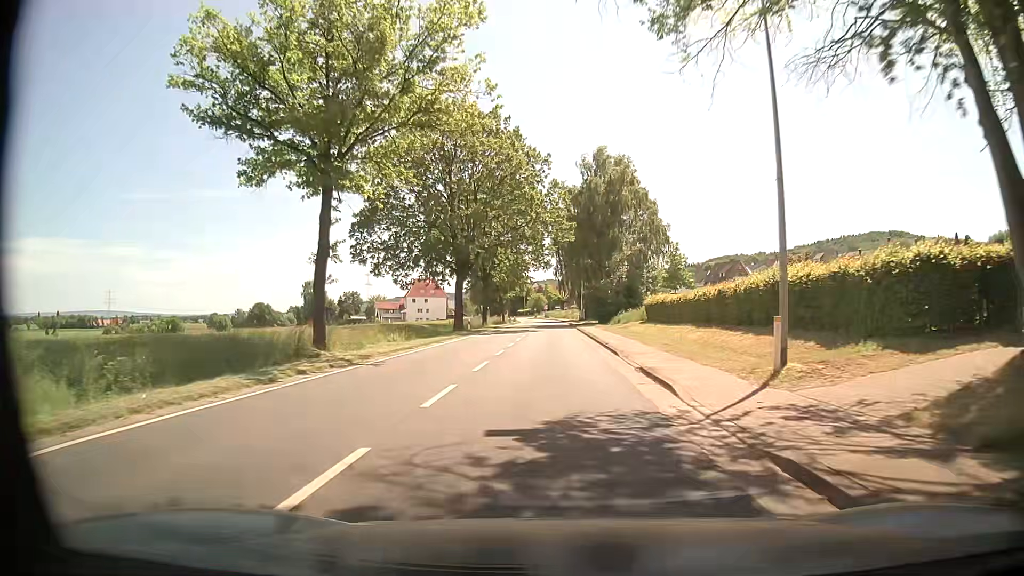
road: tertiary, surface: asphalt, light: Day
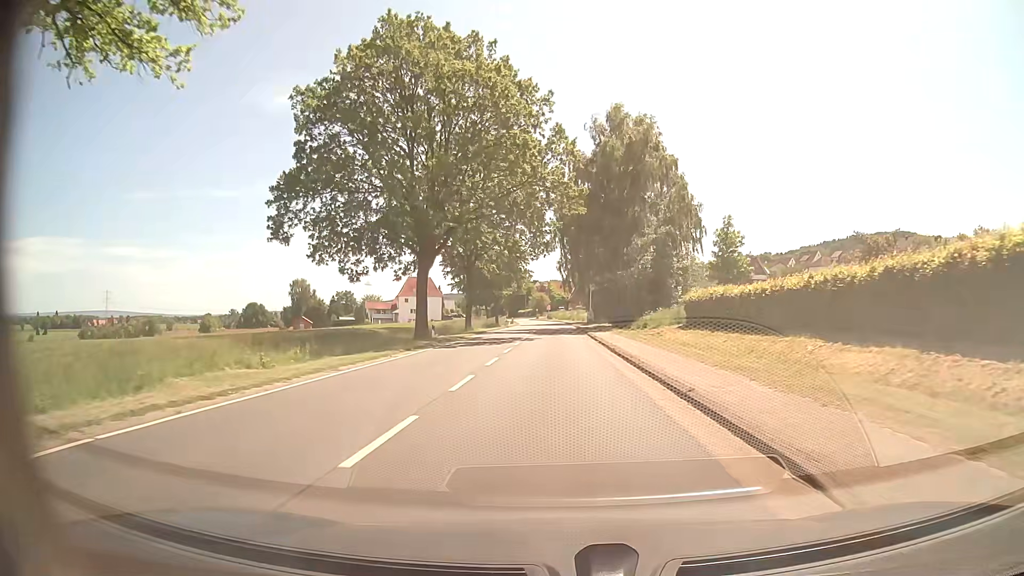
(-0.1, +16.0) m; -1°
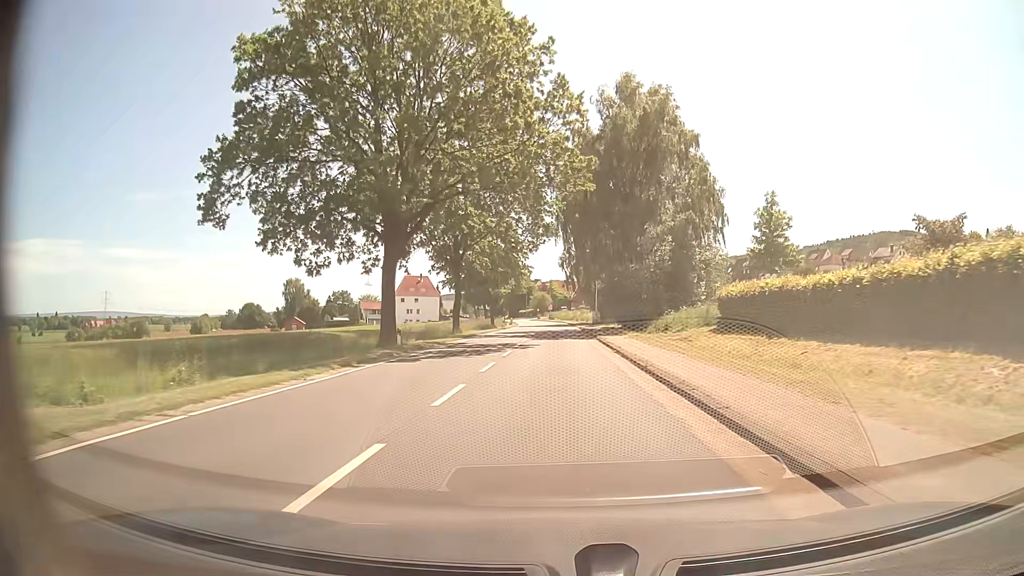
(0.0, +8.0) m; 0°
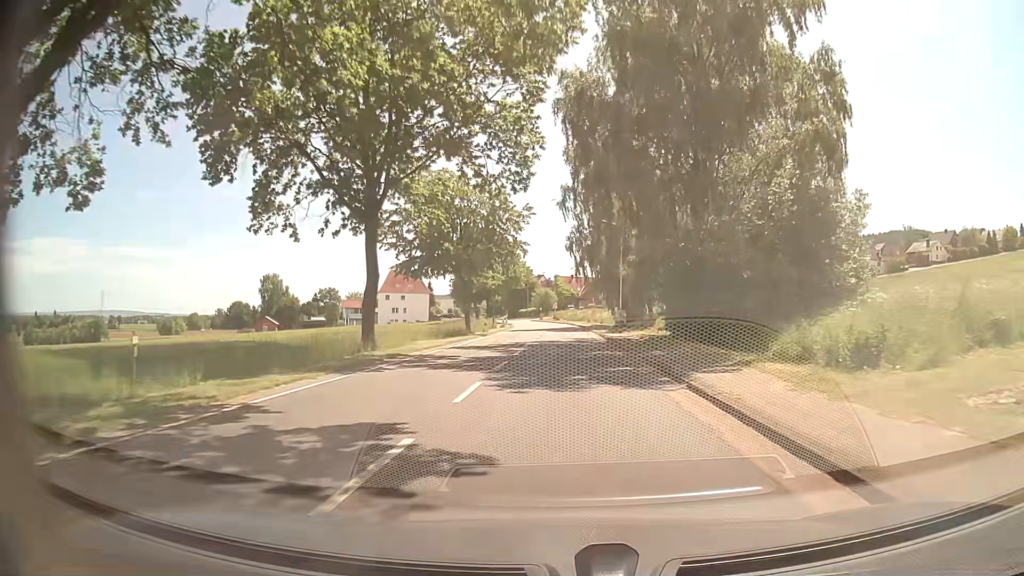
(0.0, +23.9) m; 0°
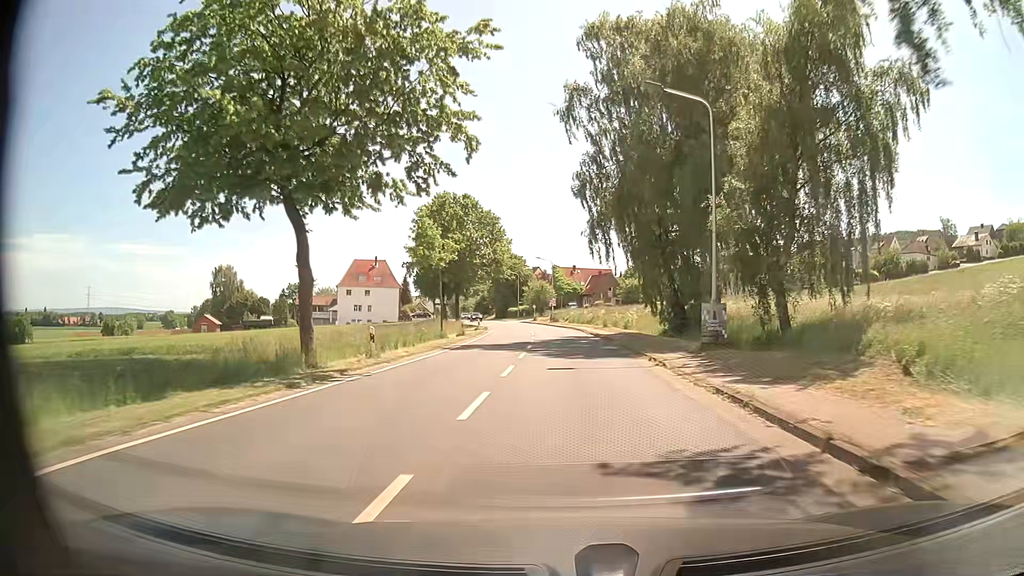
(-0.1, +31.9) m; -1°
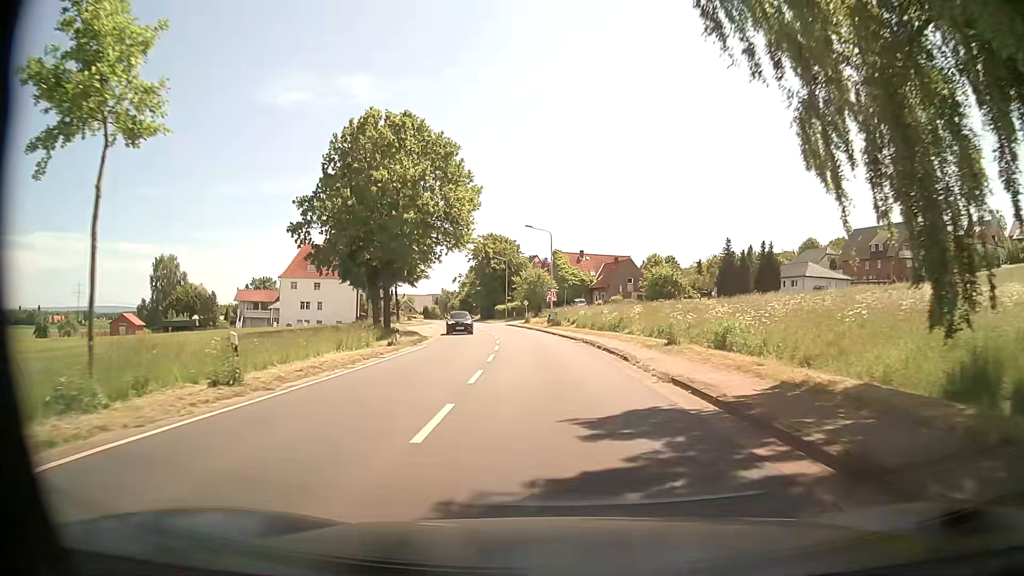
(+0.5, +31.9) m; 0°
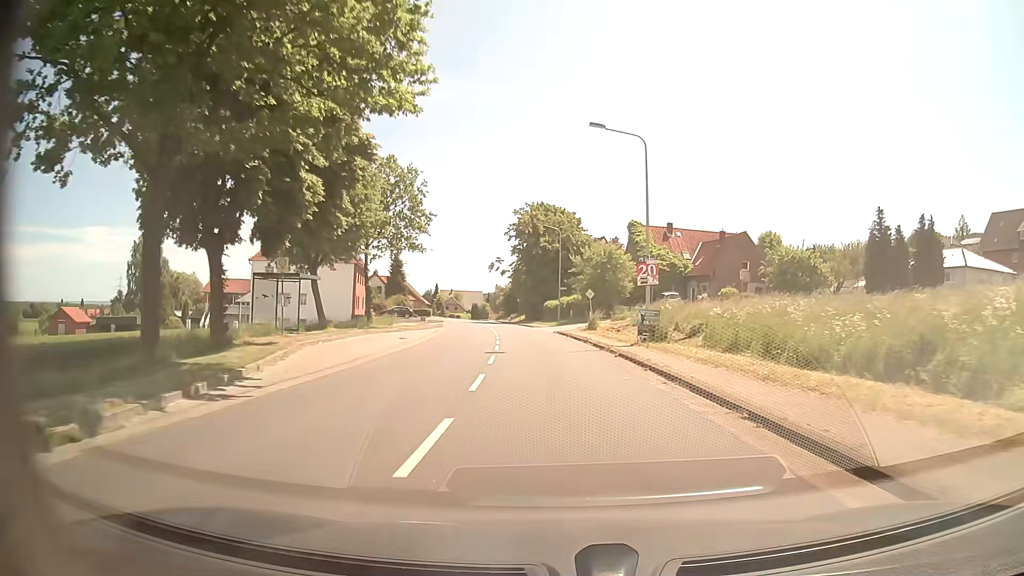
(-1.4, +31.8) m; -5°
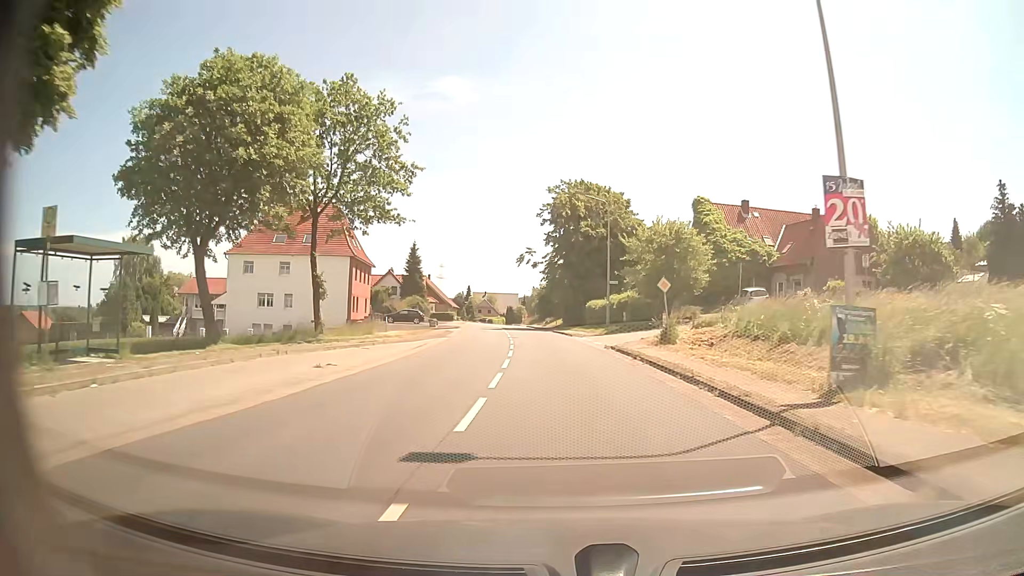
(-0.5, +15.9) m; -4°
